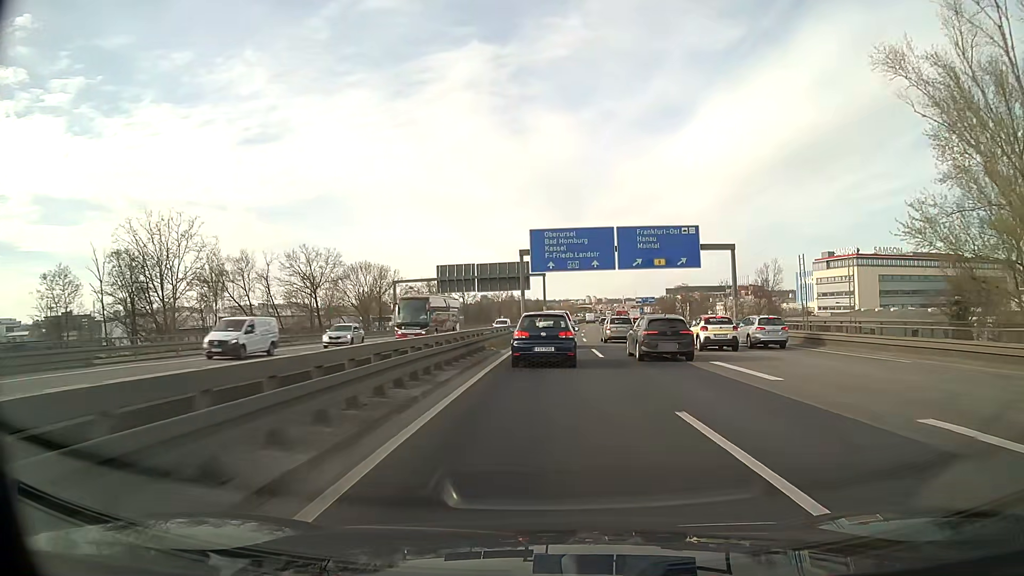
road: motorway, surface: asphalt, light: Day
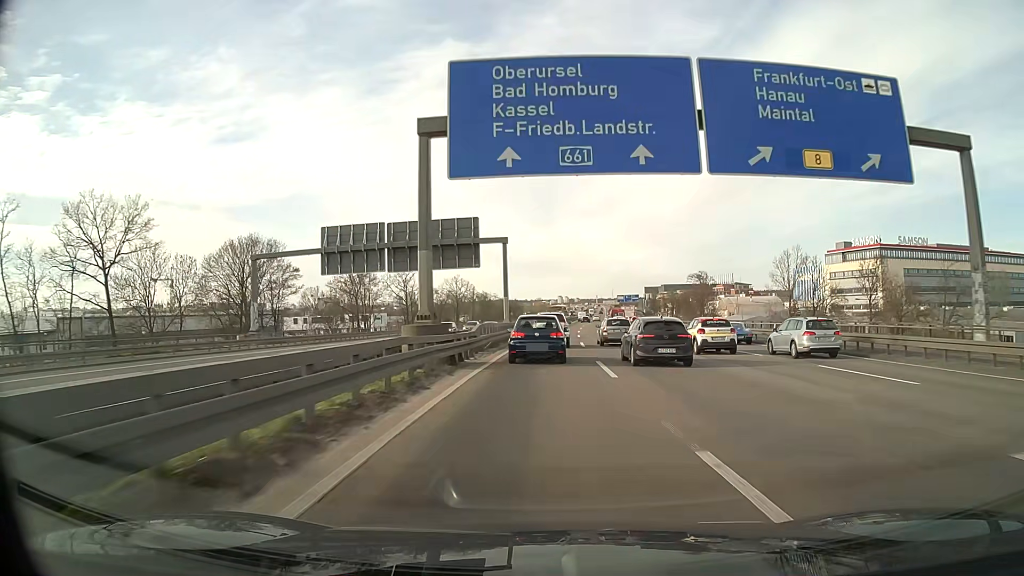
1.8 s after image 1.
(+0.9, +39.2) m; +2°
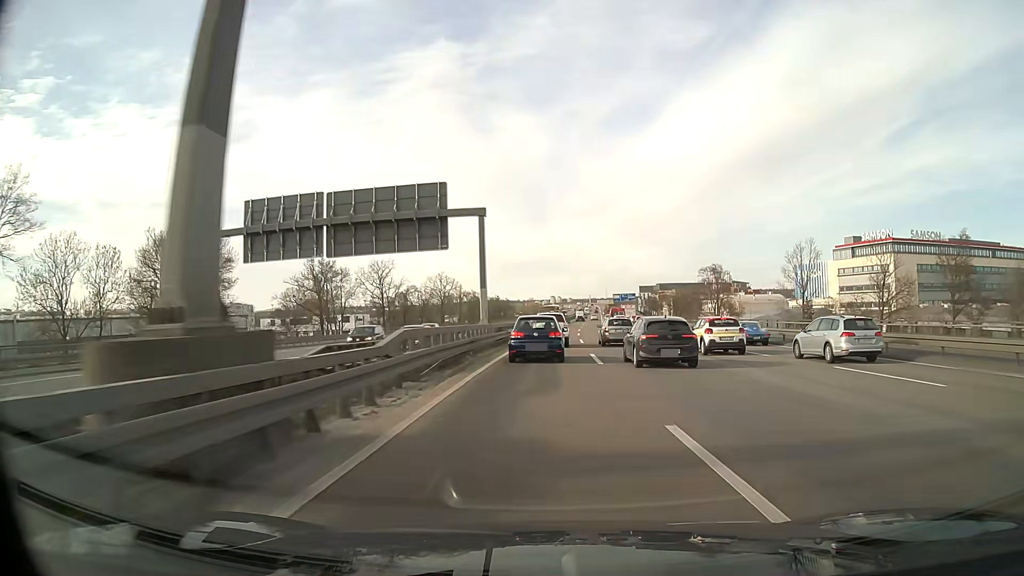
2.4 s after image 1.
(+0.1, +13.3) m; +1°
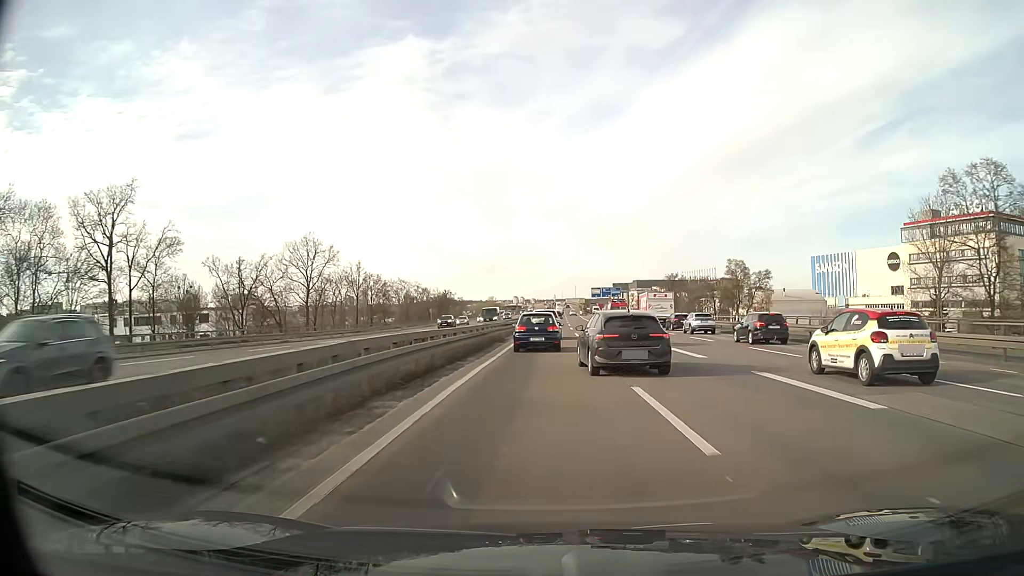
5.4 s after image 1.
(+1.9, +67.9) m; +3°
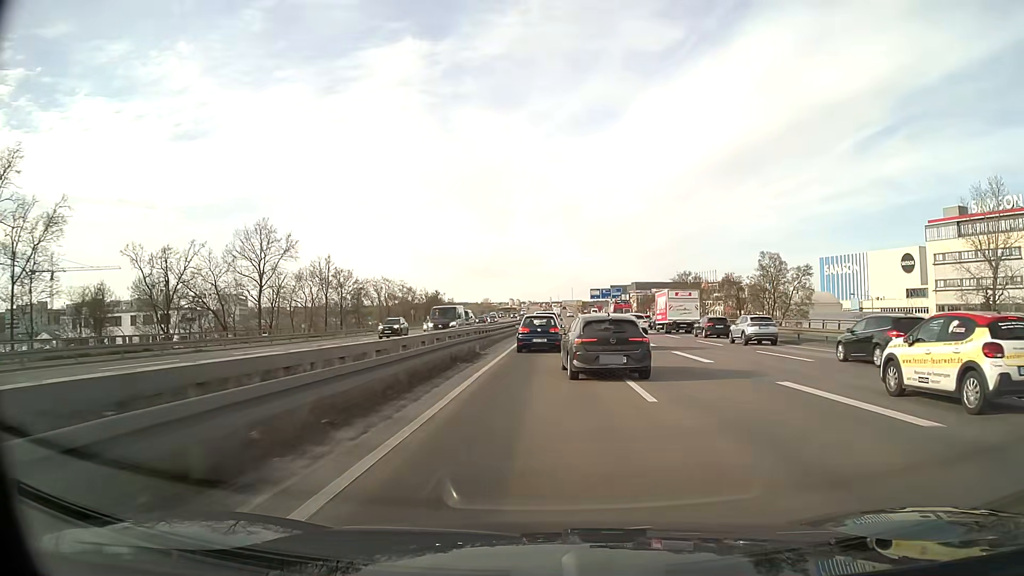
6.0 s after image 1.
(0.0, +13.6) m; 0°
